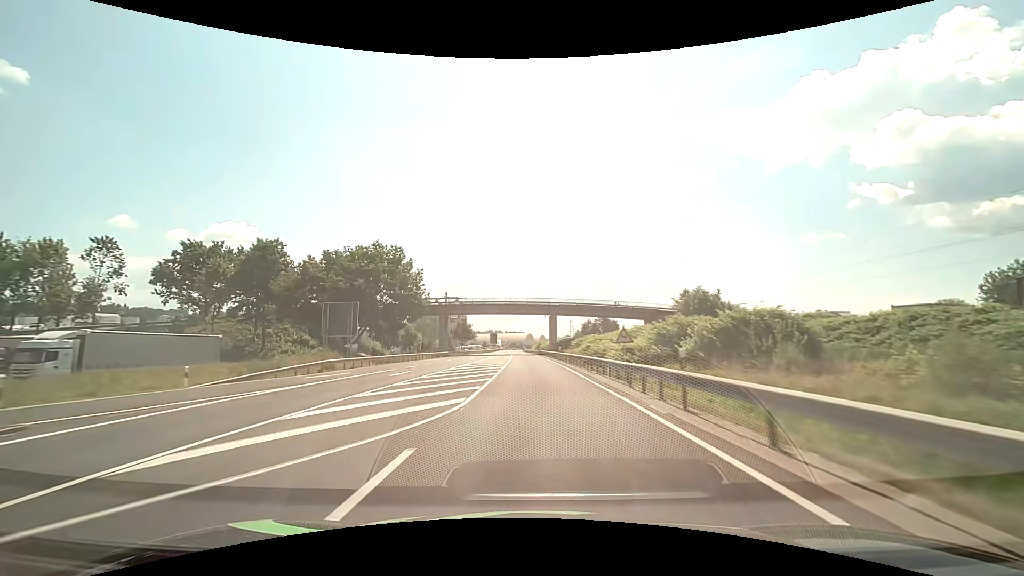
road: primary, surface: asphalt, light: Day
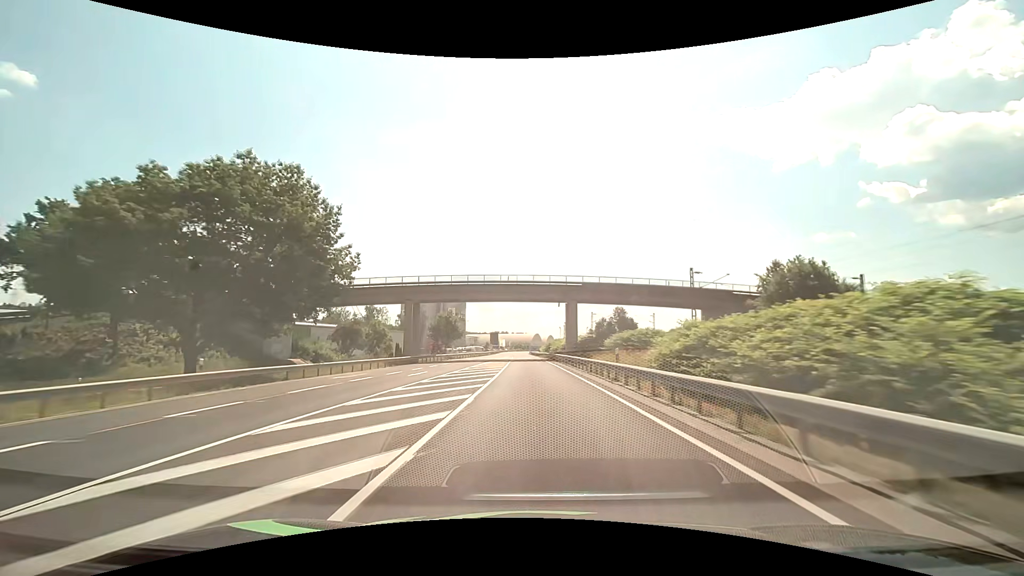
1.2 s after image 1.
(-0.2, +30.4) m; -1°
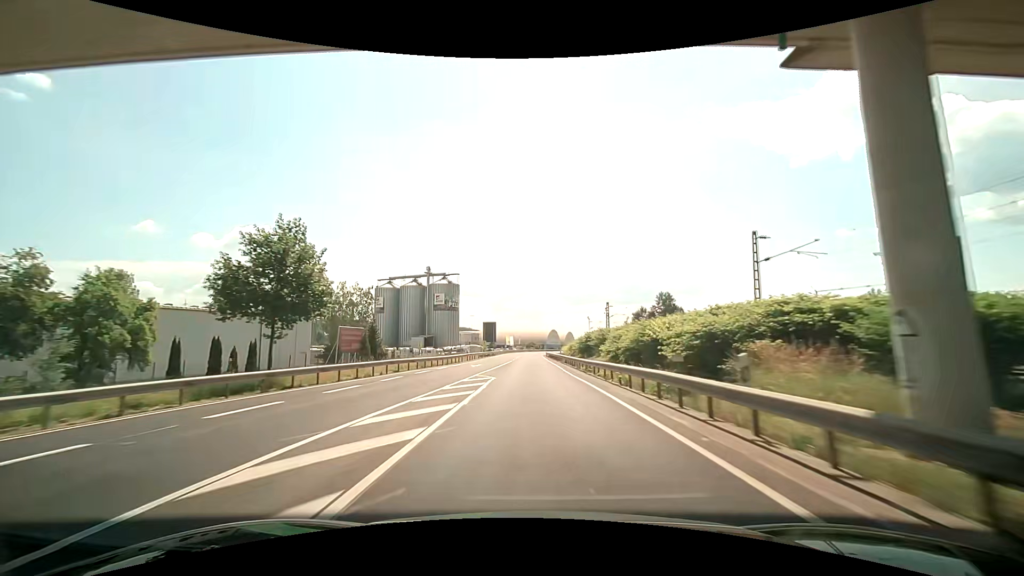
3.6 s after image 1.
(-0.8, +61.1) m; -1°
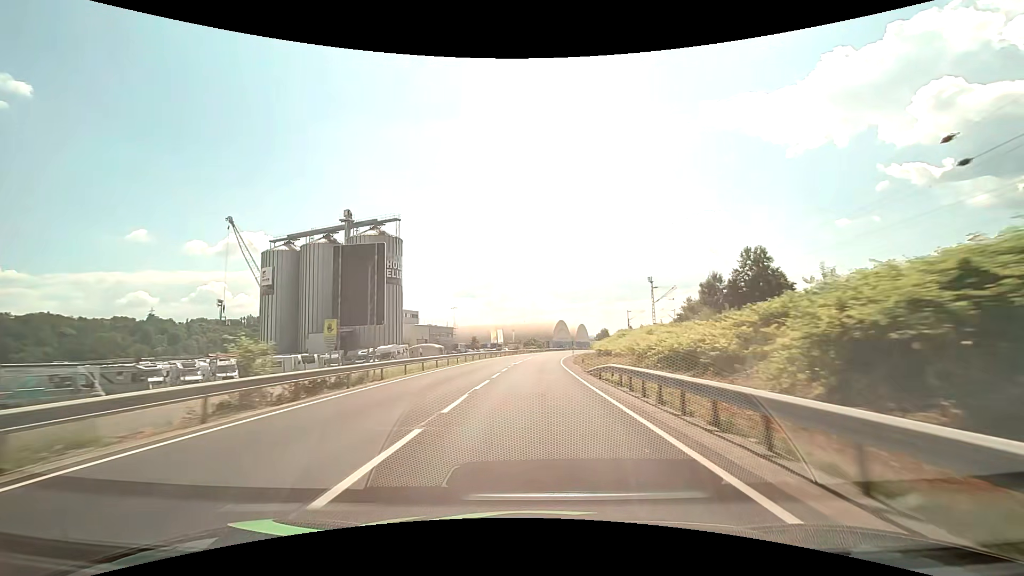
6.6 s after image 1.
(-0.4, +77.4) m; 0°
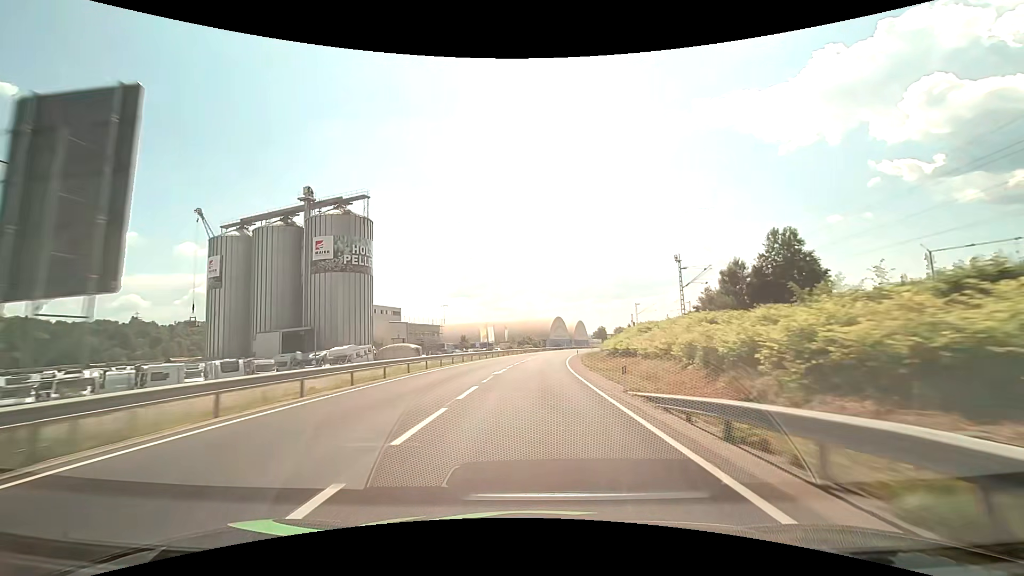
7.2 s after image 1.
(+0.1, +15.5) m; +1°
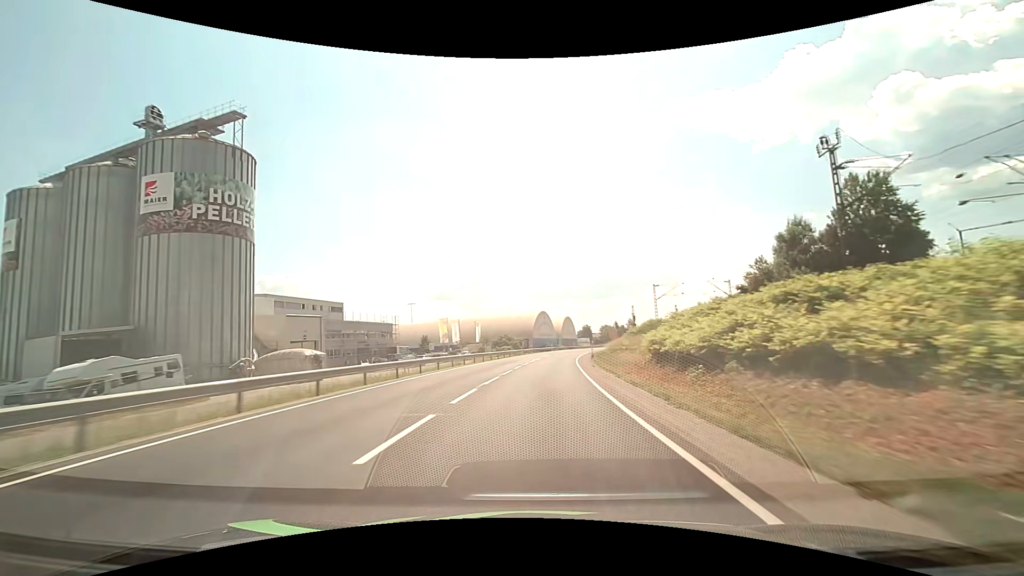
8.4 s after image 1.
(+0.5, +31.0) m; +2°
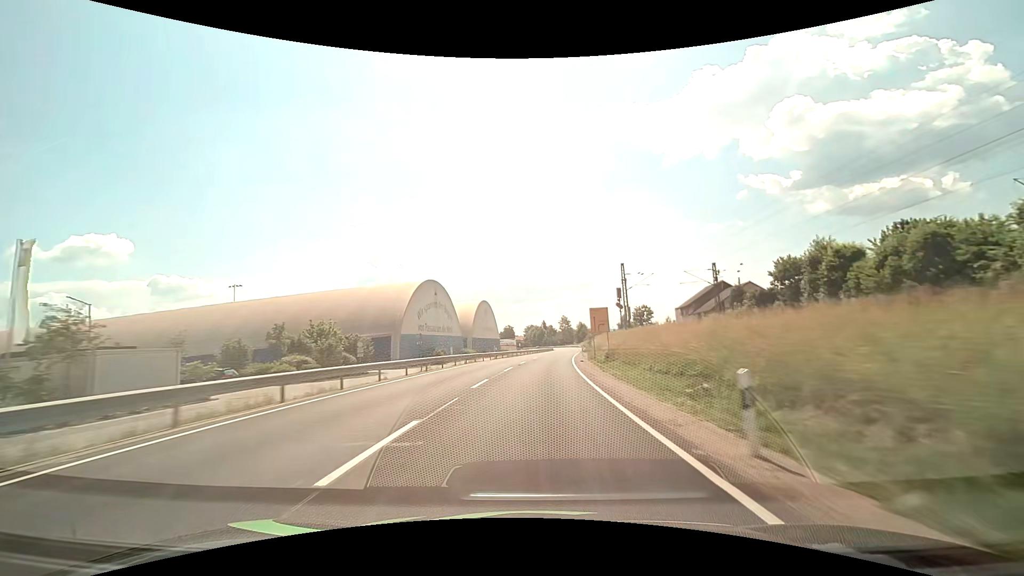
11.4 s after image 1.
(+5.8, +77.0) m; +9°
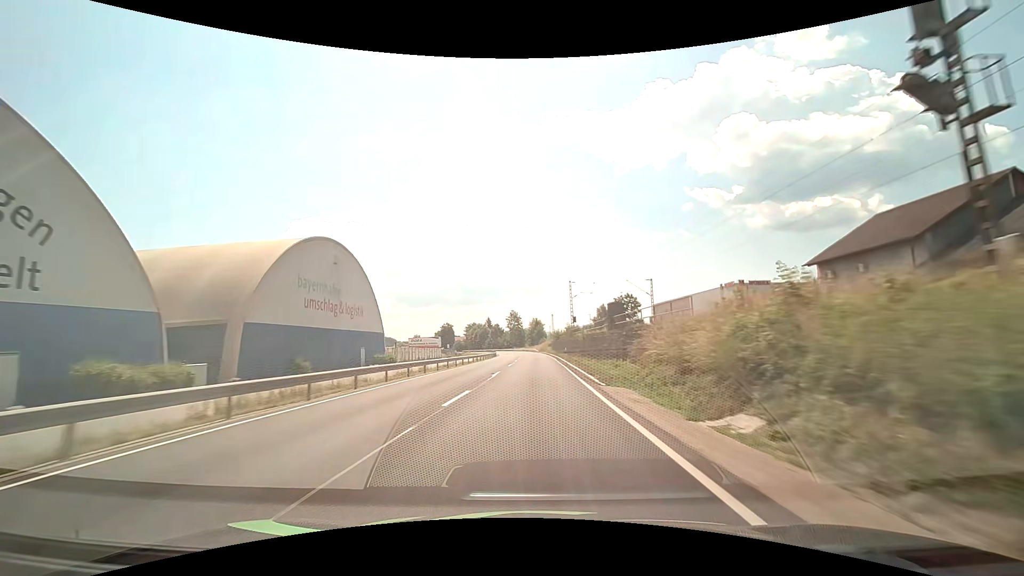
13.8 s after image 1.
(+3.3, +61.6) m; +6°
(0, +10) (0, +20) (0, +30) (0, +40) (0, +50) (0, +60) (0, +70) (0, +80) (0, +90) (0, +100) m
